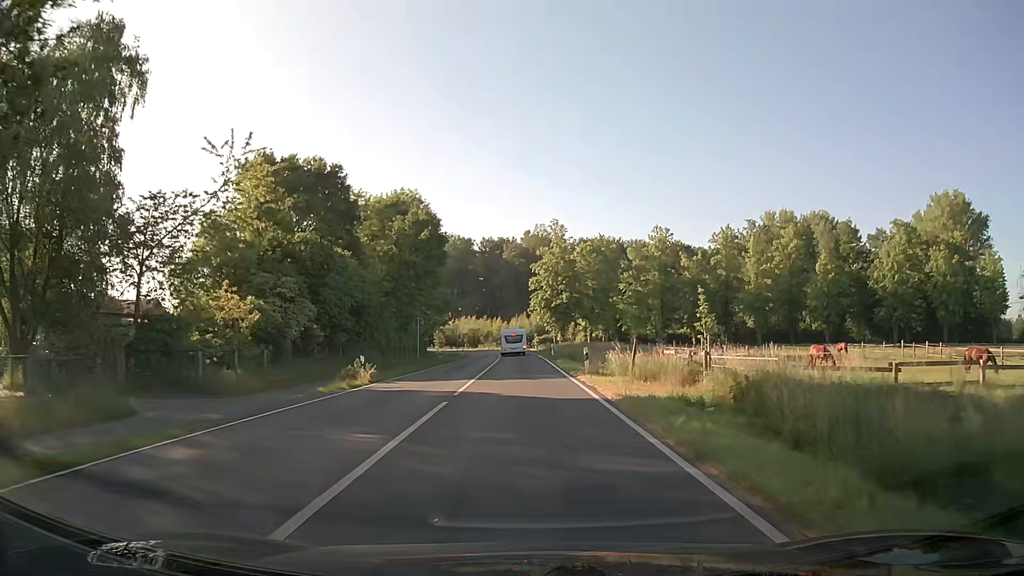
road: secondary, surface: asphalt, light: Day
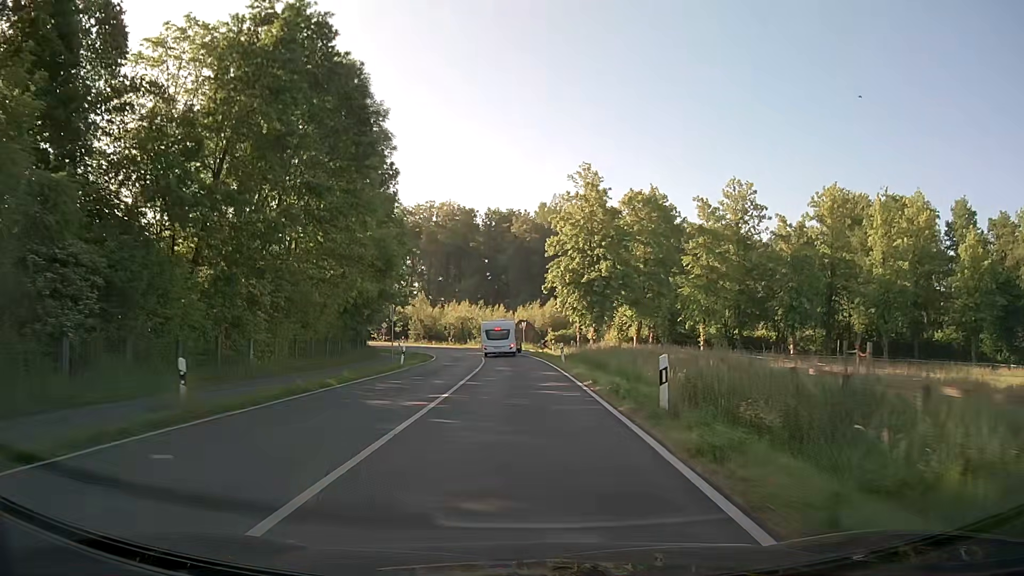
(-0.3, +37.8) m; -1°
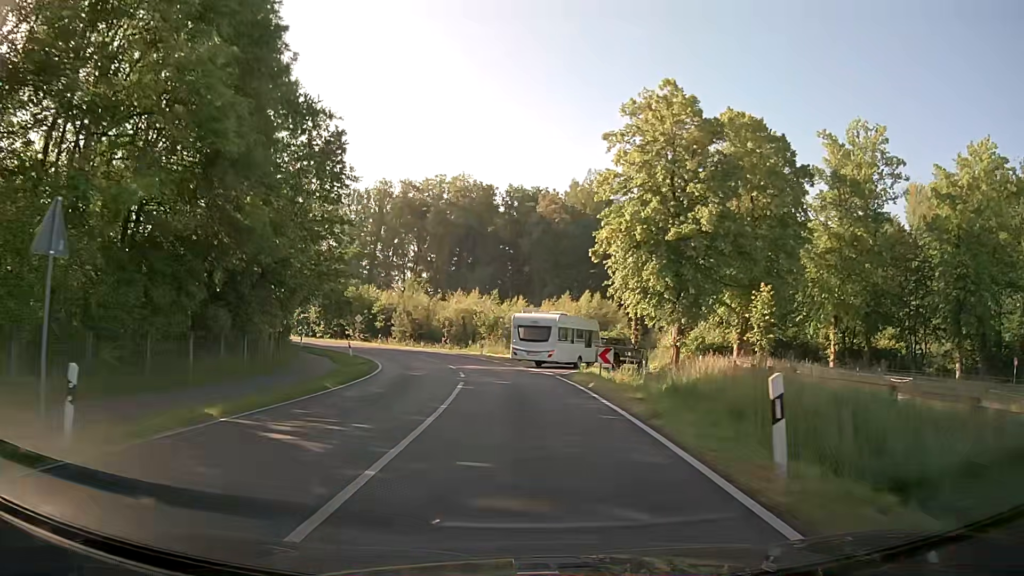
(-0.3, +26.8) m; -2°
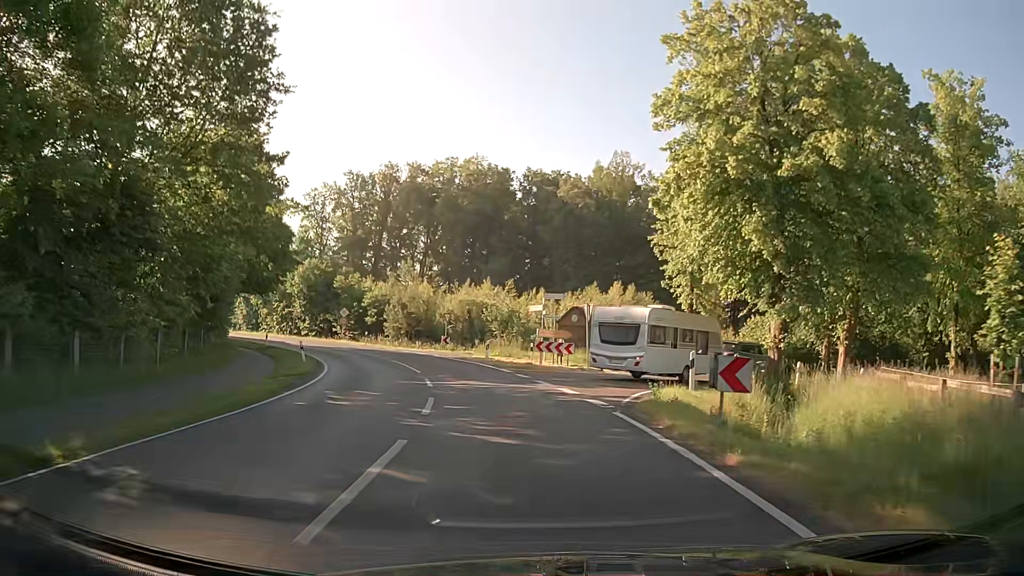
(-0.2, +12.3) m; -2°
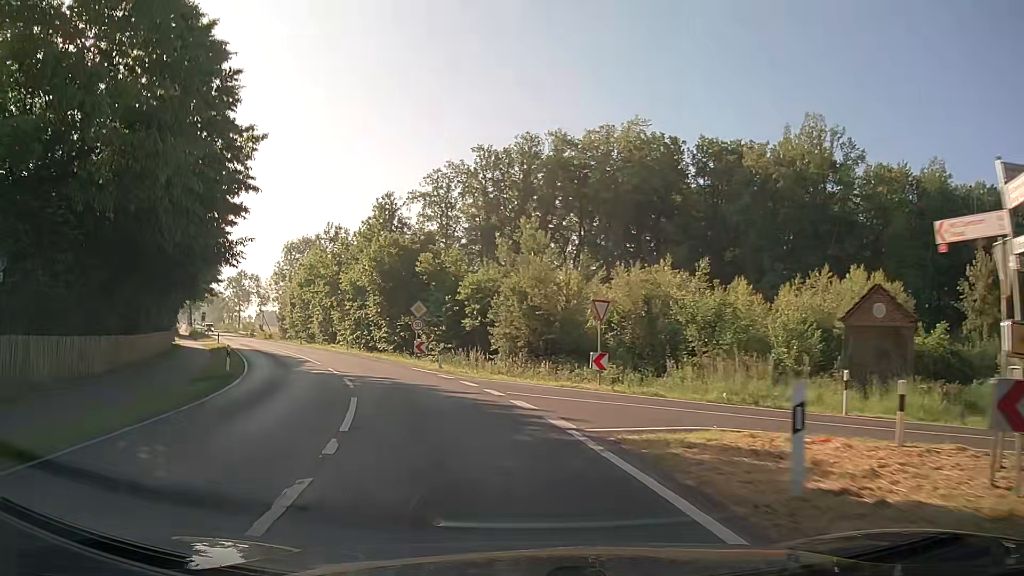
(-2.2, +26.4) m; -12°
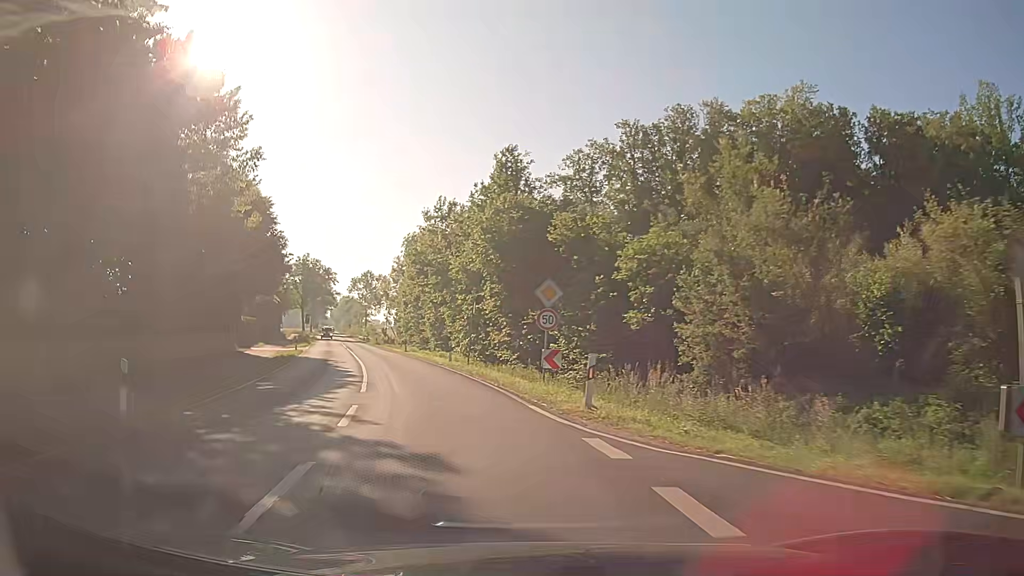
(-1.6, +14.1) m; -12°
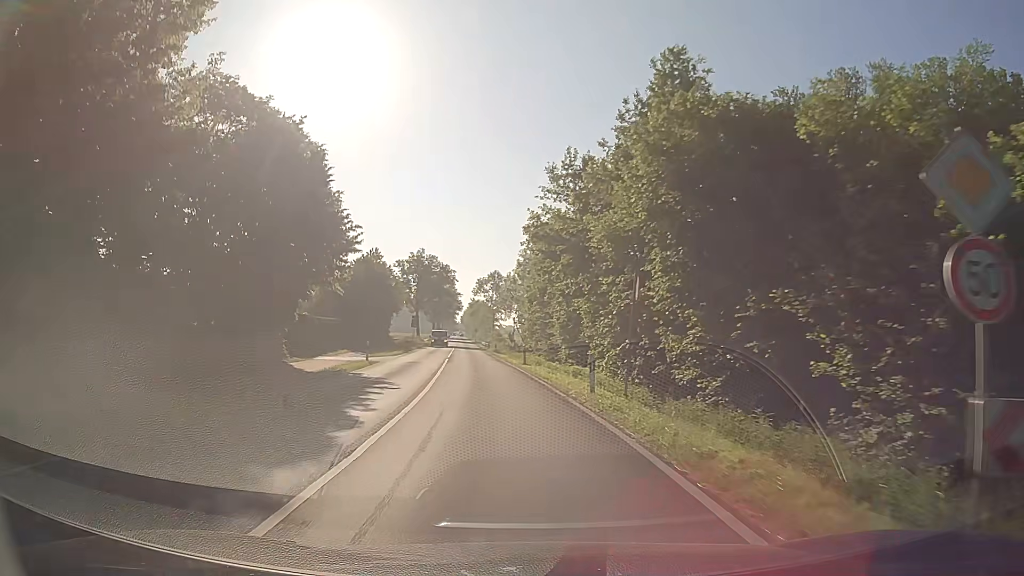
(-1.6, +14.5) m; -12°
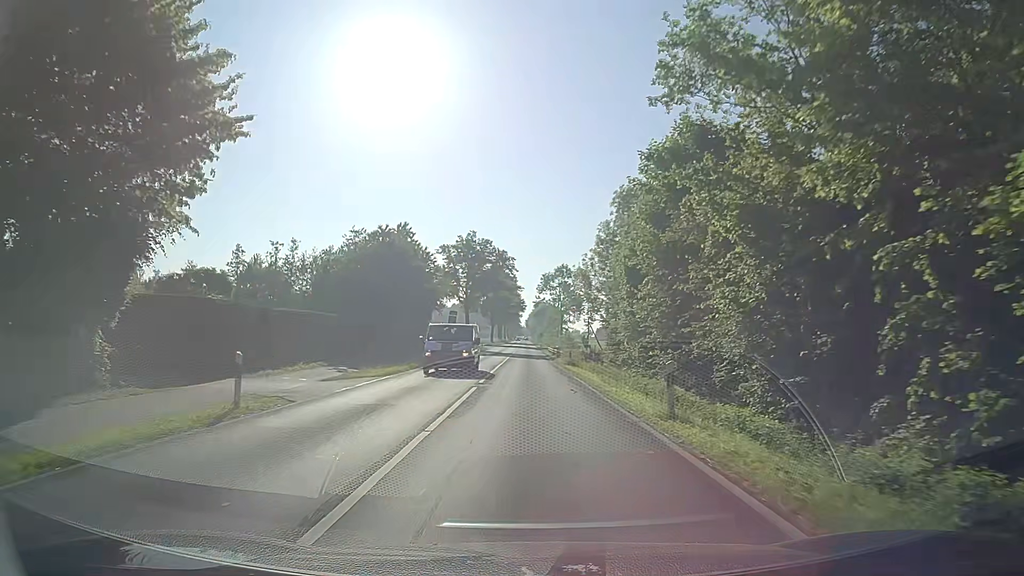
(-1.5, +22.3) m; -6°
